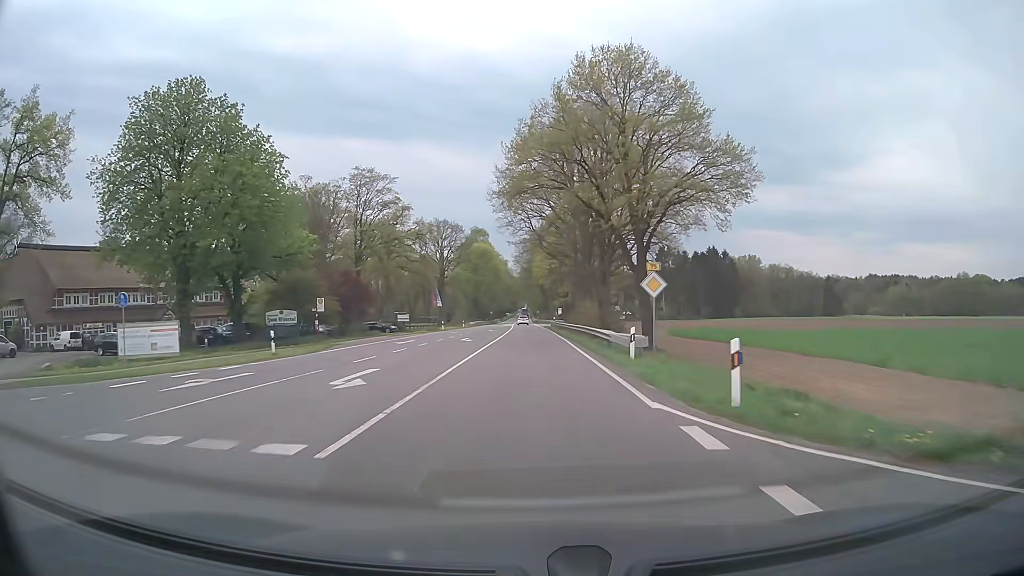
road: primary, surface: asphalt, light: Day
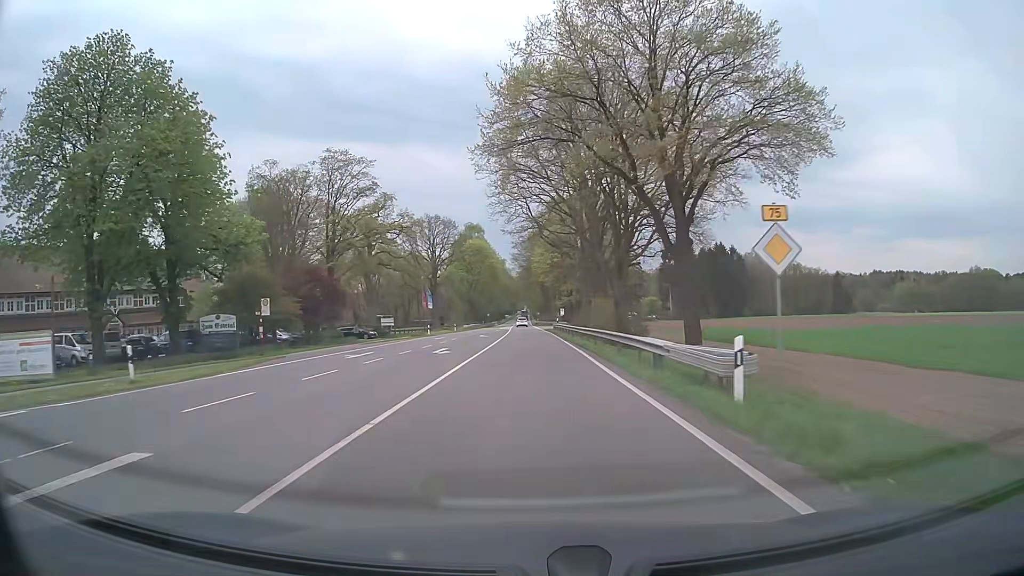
(0.0, +10.8) m; 0°
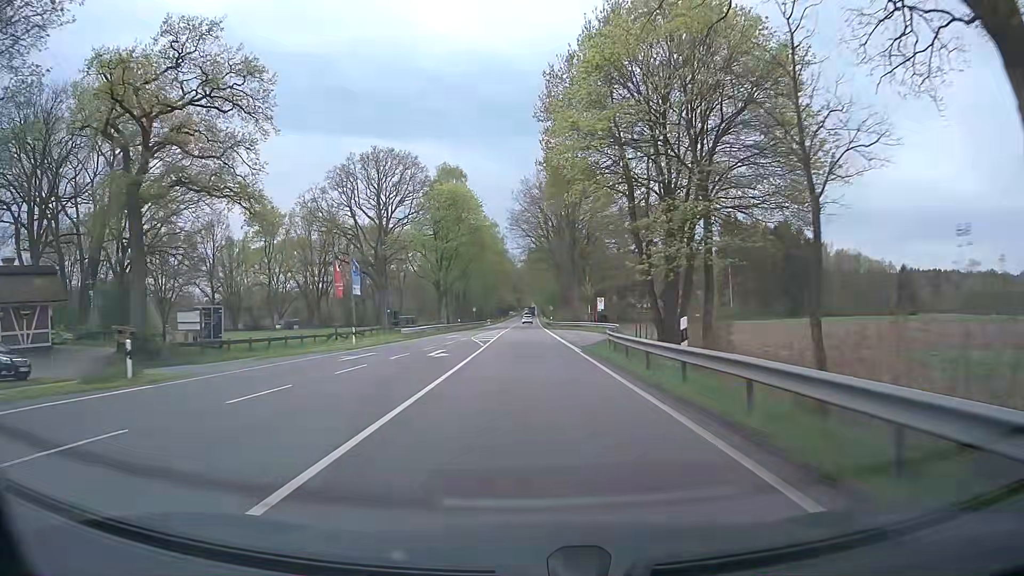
(-0.2, +53.8) m; -1°
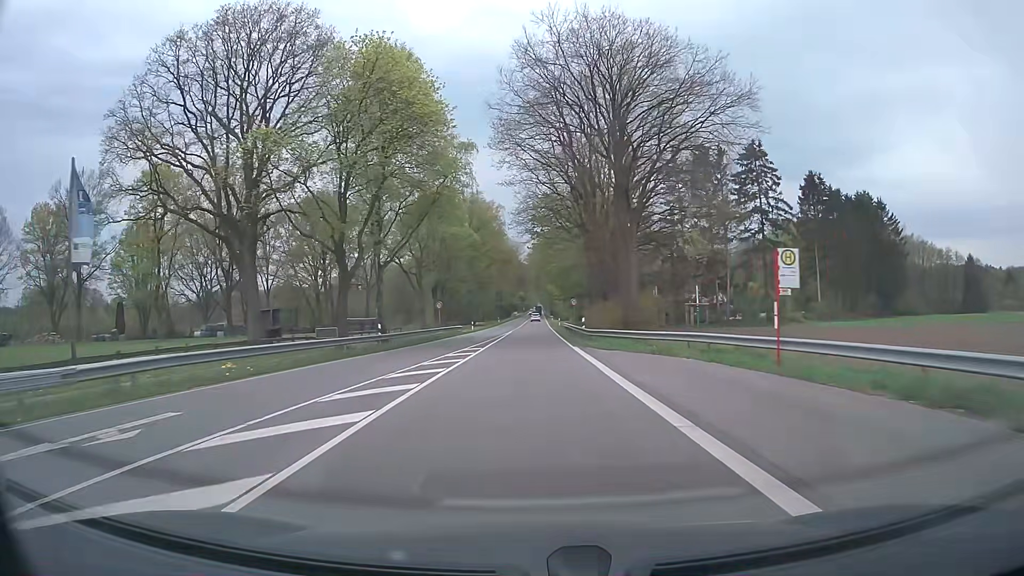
(-0.2, +43.1) m; -1°
(0, +10) (0, +20) (0, +30) (0, +40) (0, +50) (0, +60) (0, +70) (+1, +80) (+1, +90) (+1, +100) m
